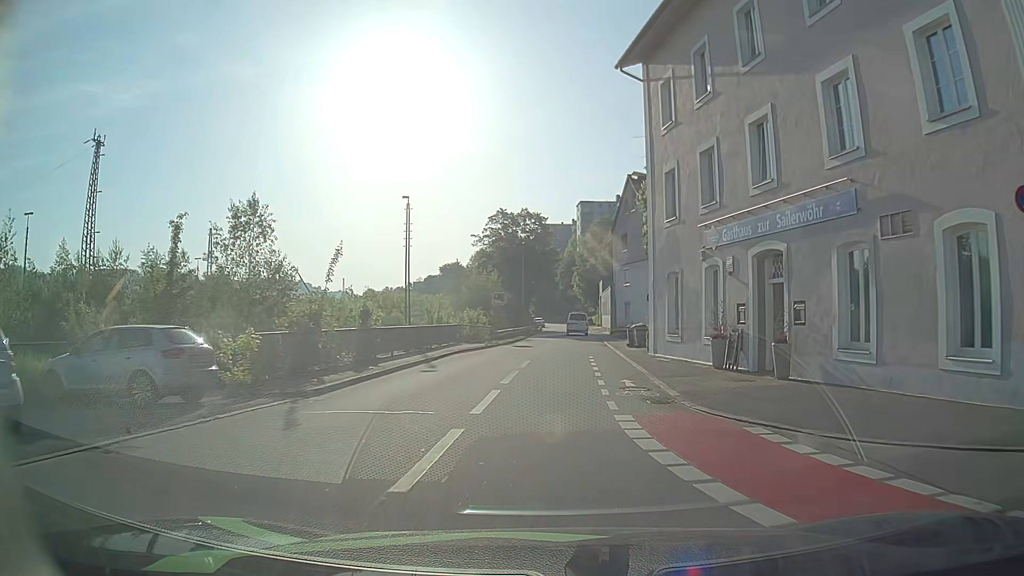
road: residential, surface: asphalt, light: Day
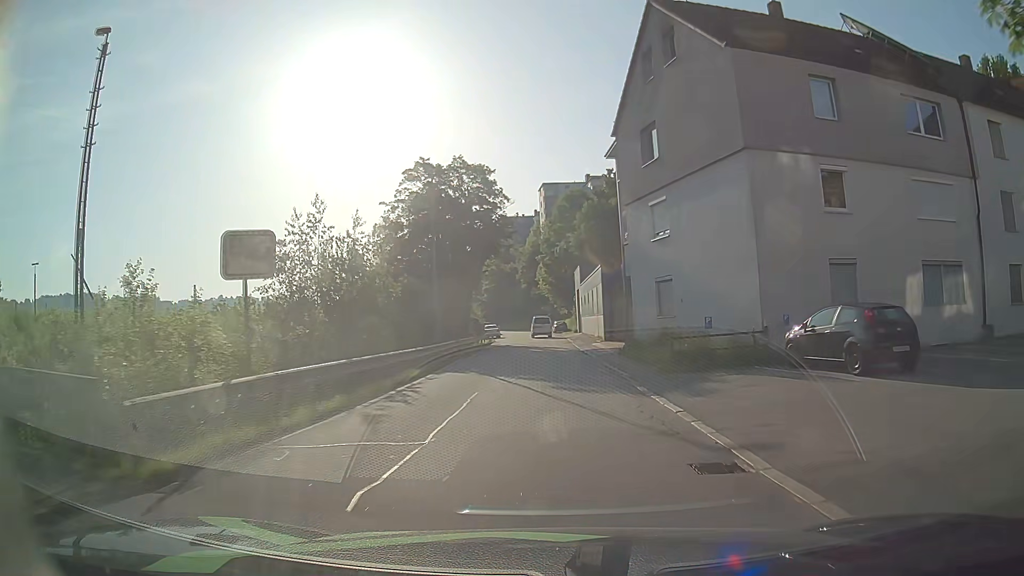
(+1.3, +31.4) m; +4°
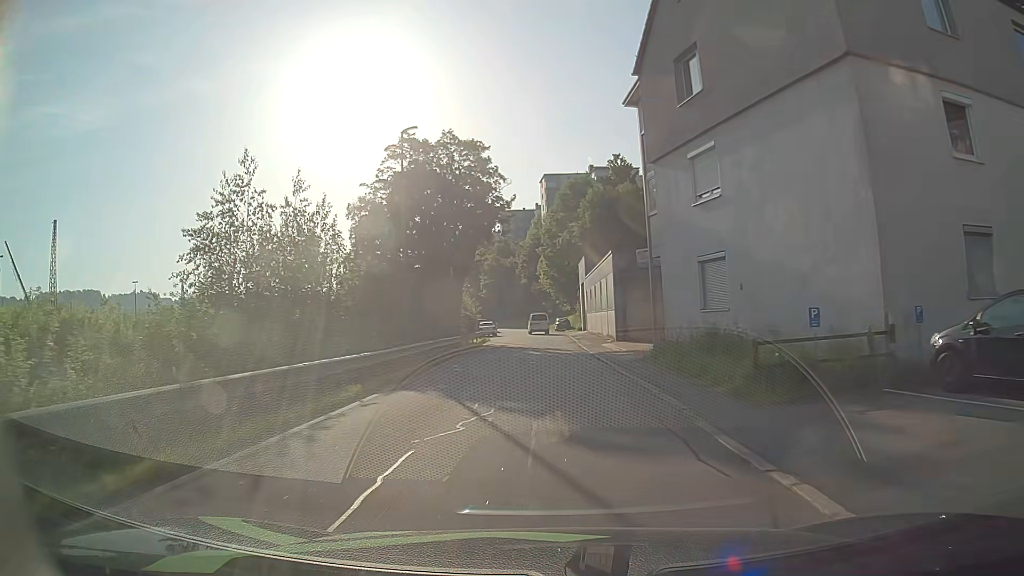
(0.0, +6.9) m; 0°
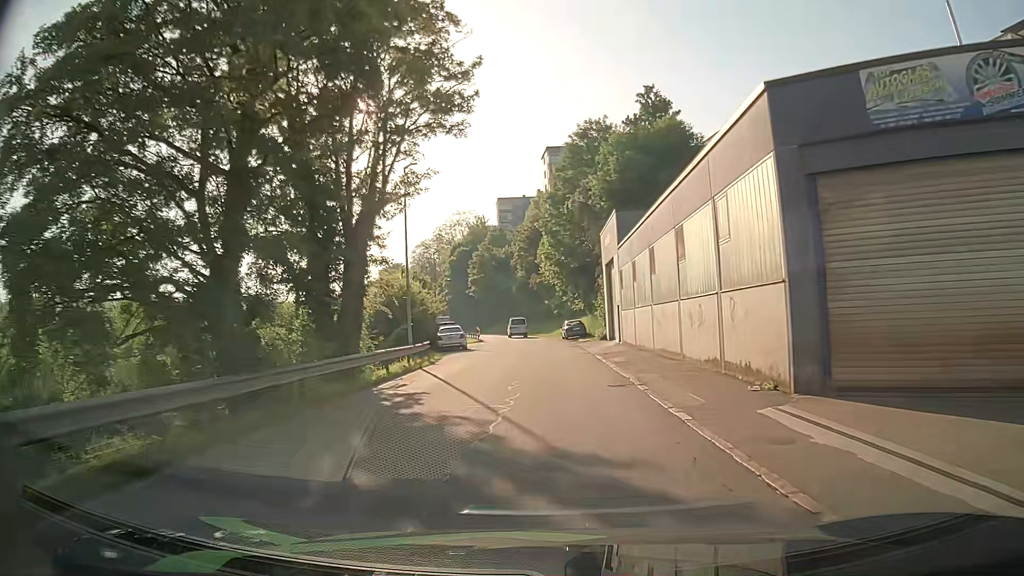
(0.0, +27.1) m; 0°
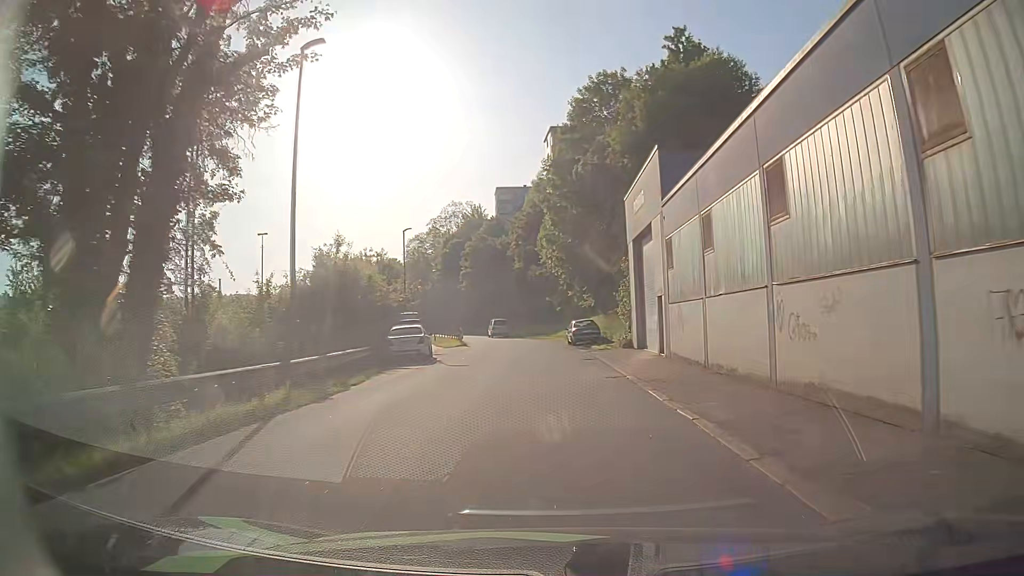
(-0.1, +13.1) m; 0°
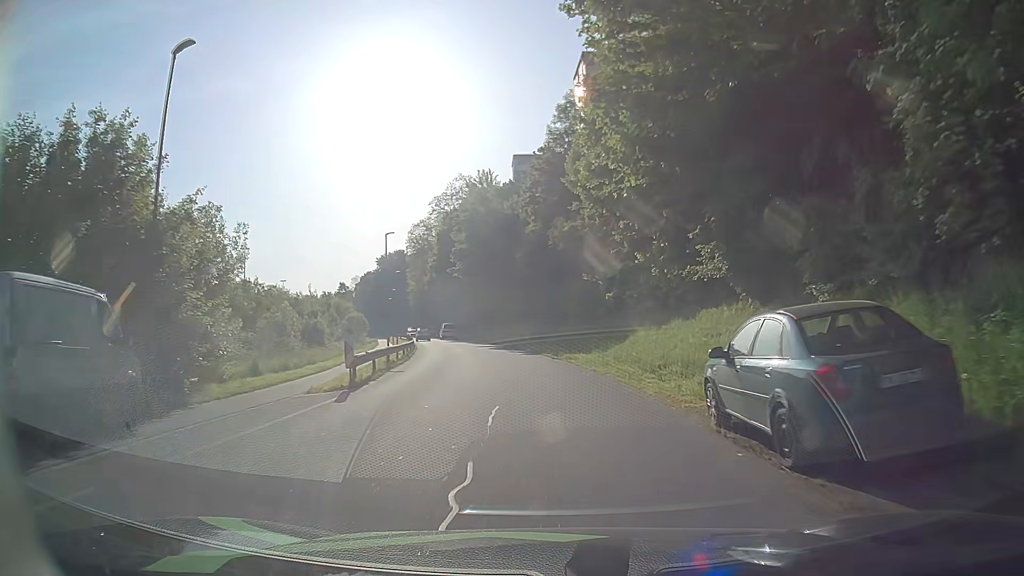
(-0.5, +32.5) m; -2°
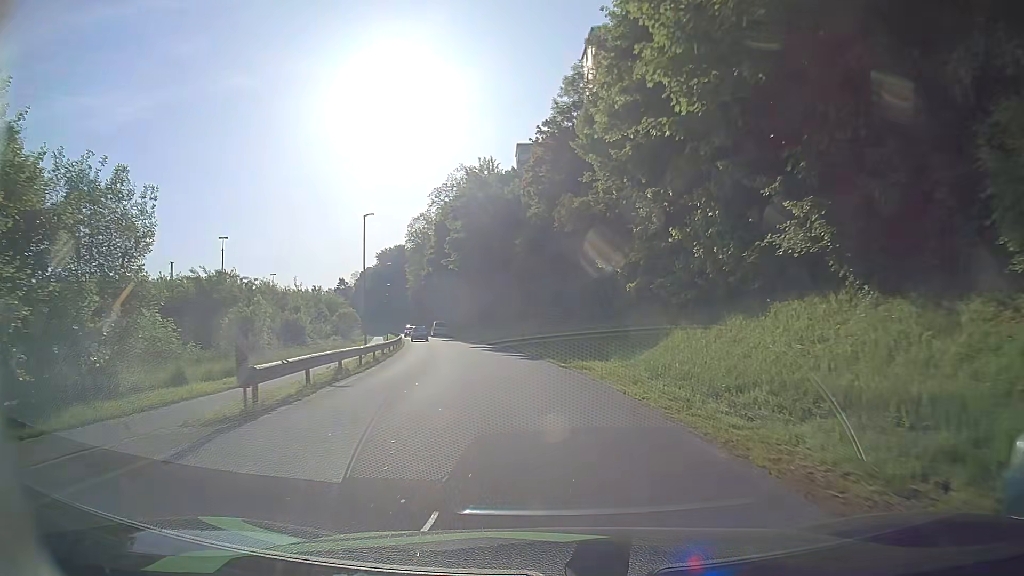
(0.0, +6.6) m; -1°
(0, +10) (0, +20) (-1, +30) (-3, +40) (-5, +50) (-7, +59) (-9, +69) (-11, +79) (-13, +89) (-16, +98) m
